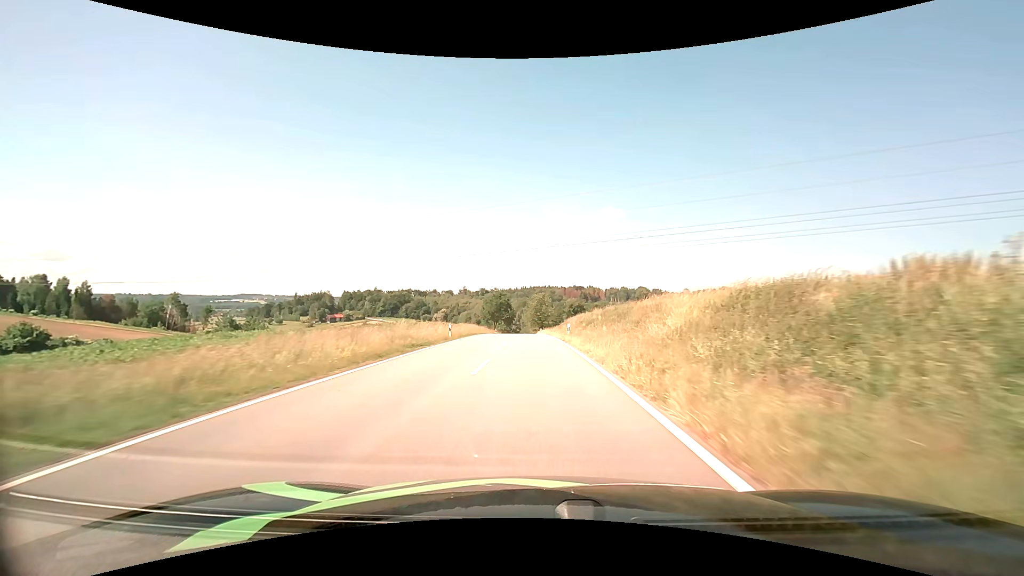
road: tertiary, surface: asphalt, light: Day
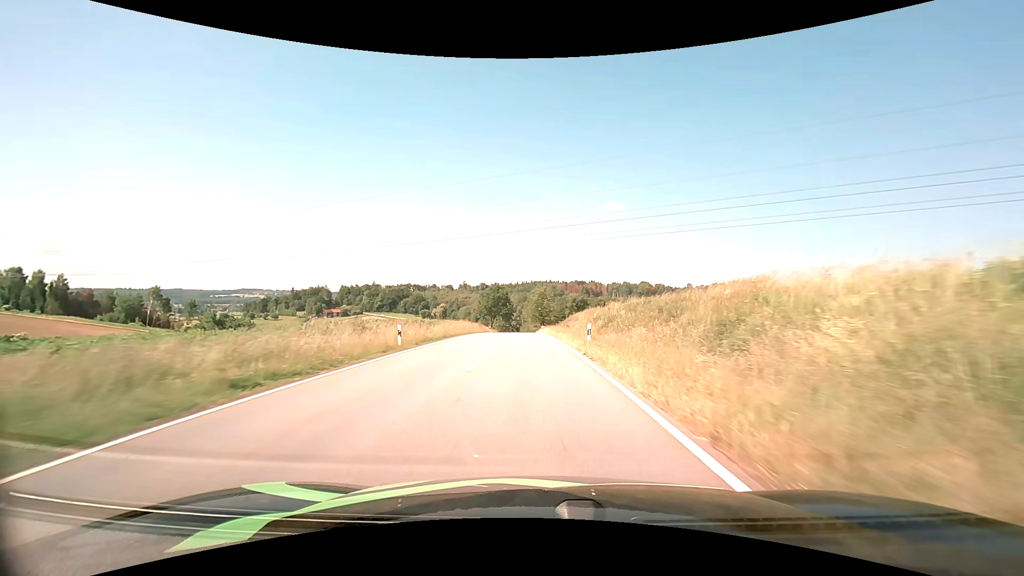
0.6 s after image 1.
(0.0, +12.2) m; 0°
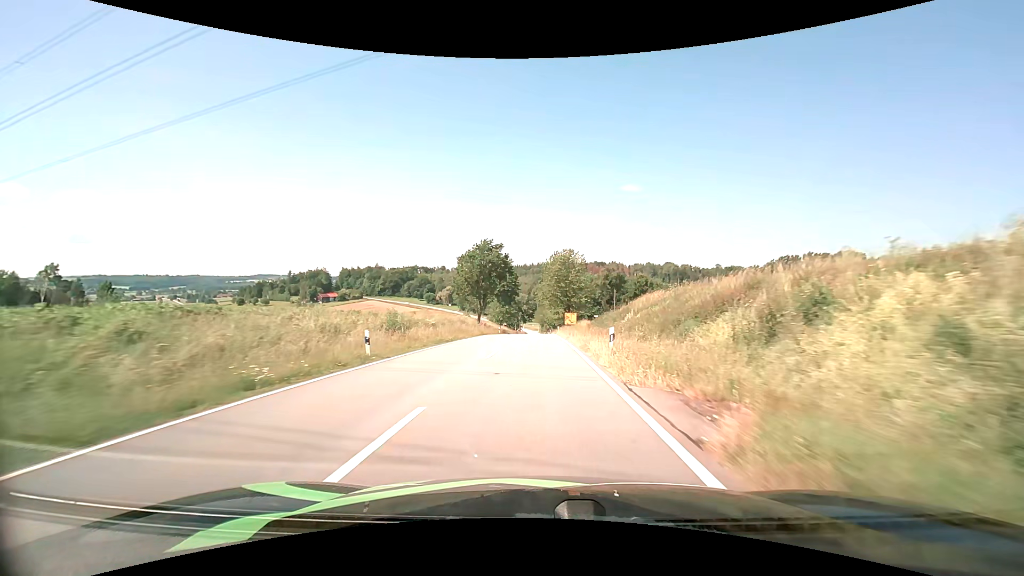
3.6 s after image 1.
(-1.0, +58.3) m; -2°
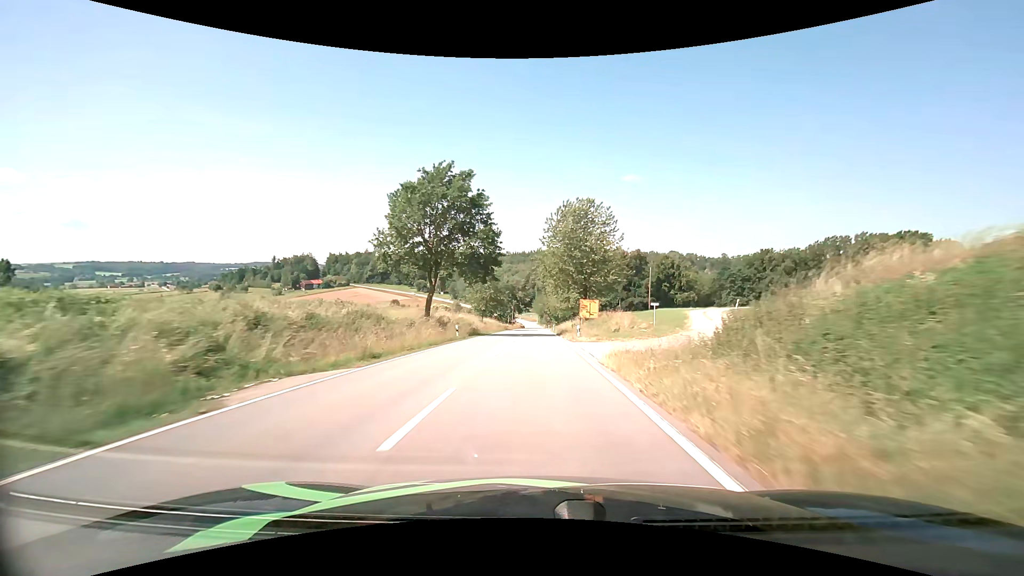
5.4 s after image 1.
(0.0, +35.1) m; 0°
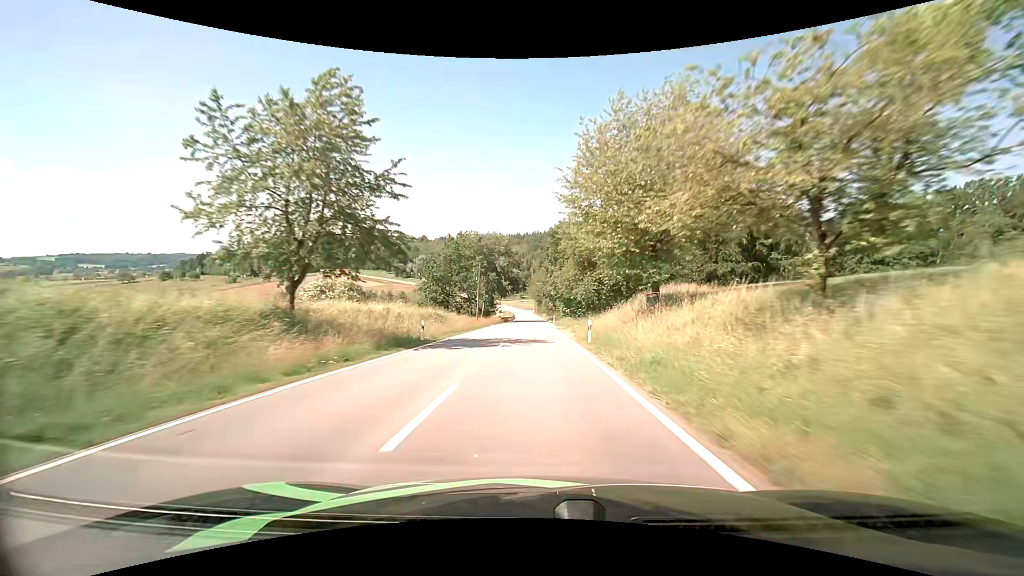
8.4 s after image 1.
(+0.1, +62.0) m; +1°
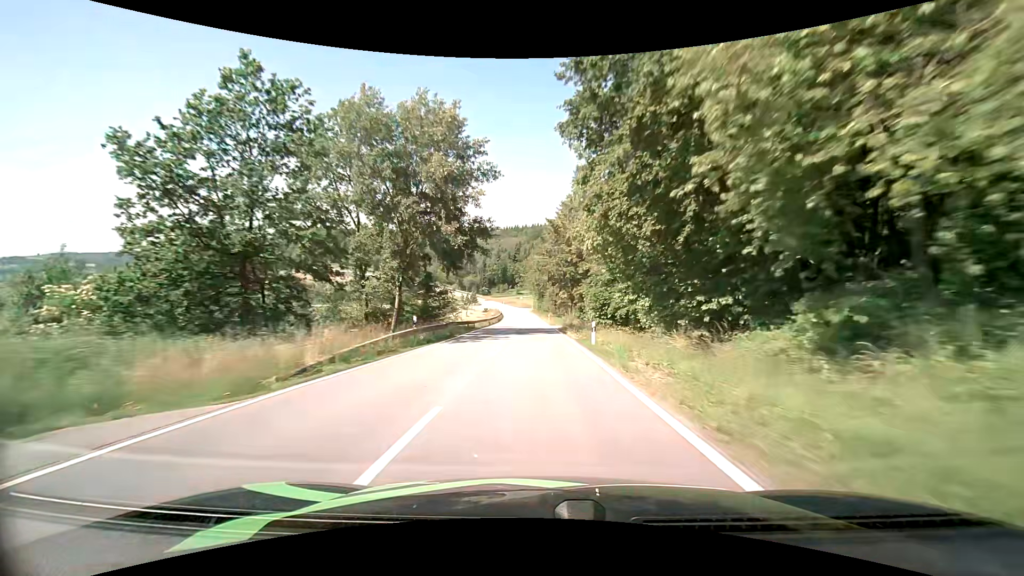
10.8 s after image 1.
(-0.3, +51.5) m; 0°
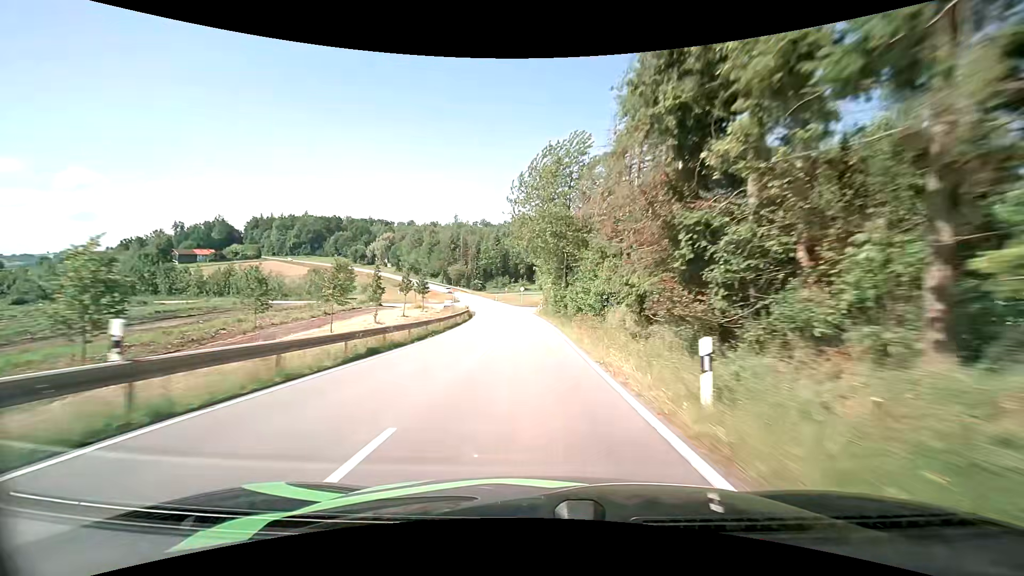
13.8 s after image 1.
(-0.5, +63.0) m; -1°
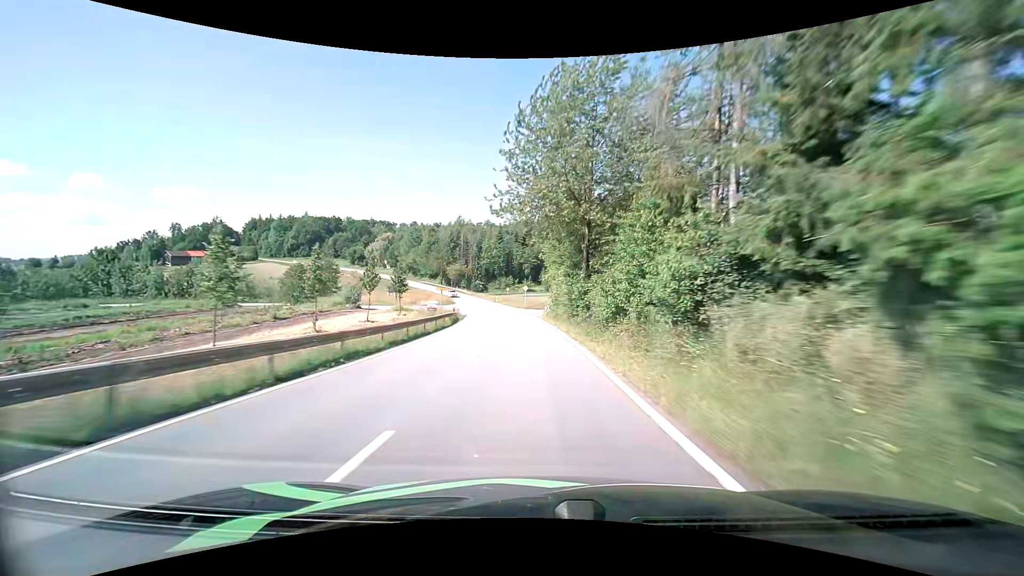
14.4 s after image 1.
(0.0, +12.4) m; 0°
(0, +10) (0, +20) (-1, +30) (-1, +40) (-2, +50) (-3, +60) (-5, +70) (-7, +80) (-9, +89) (-11, +99) m
